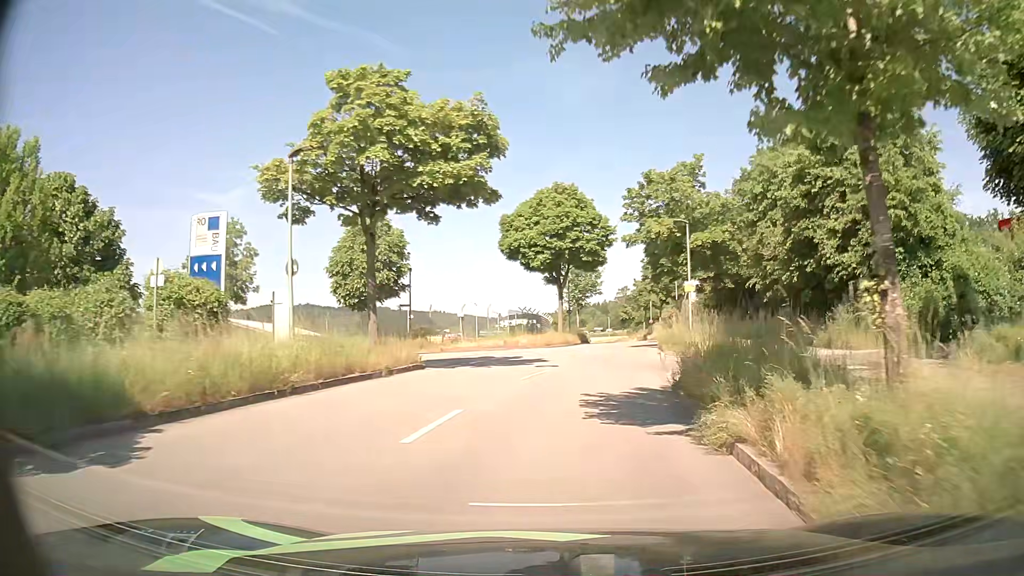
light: Day
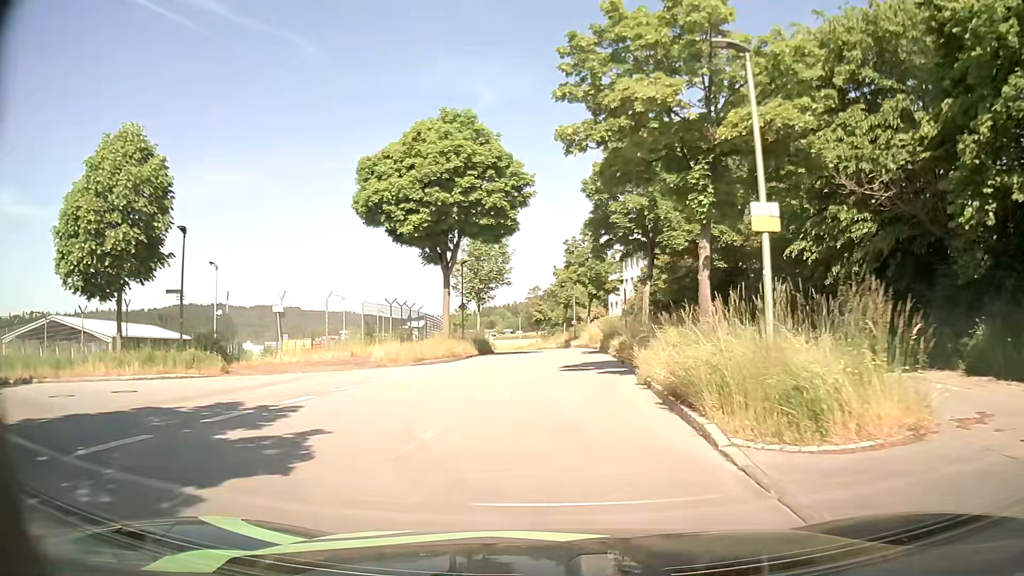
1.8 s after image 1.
(+1.3, +18.7) m; +7°
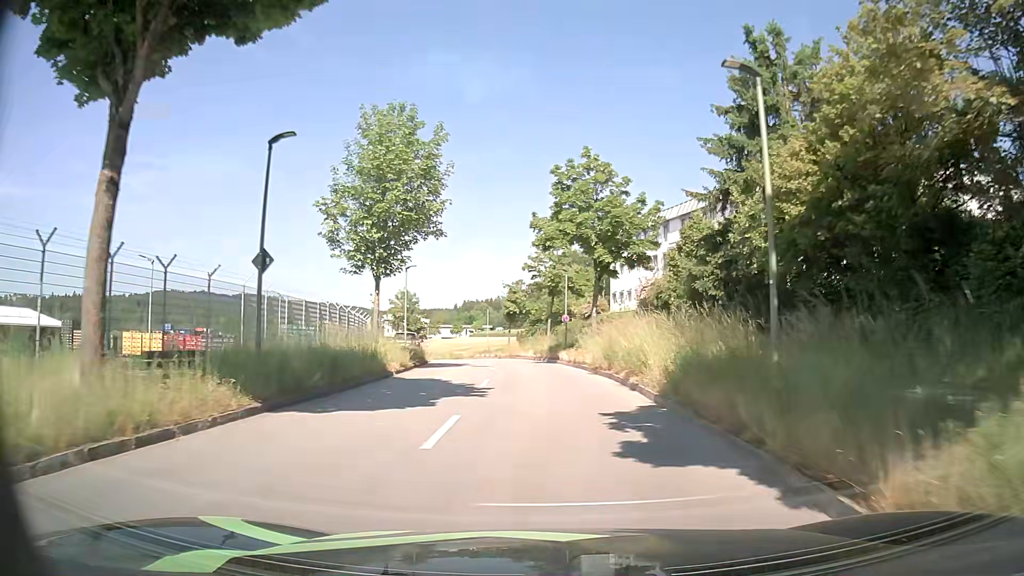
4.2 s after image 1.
(+0.9, +26.3) m; +3°
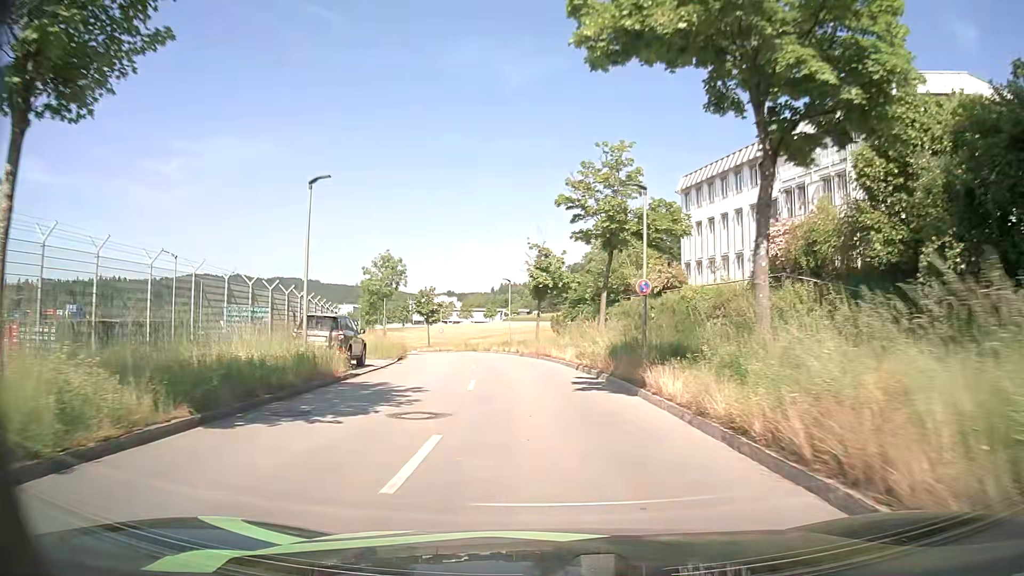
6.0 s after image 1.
(-0.6, +20.5) m; -4°
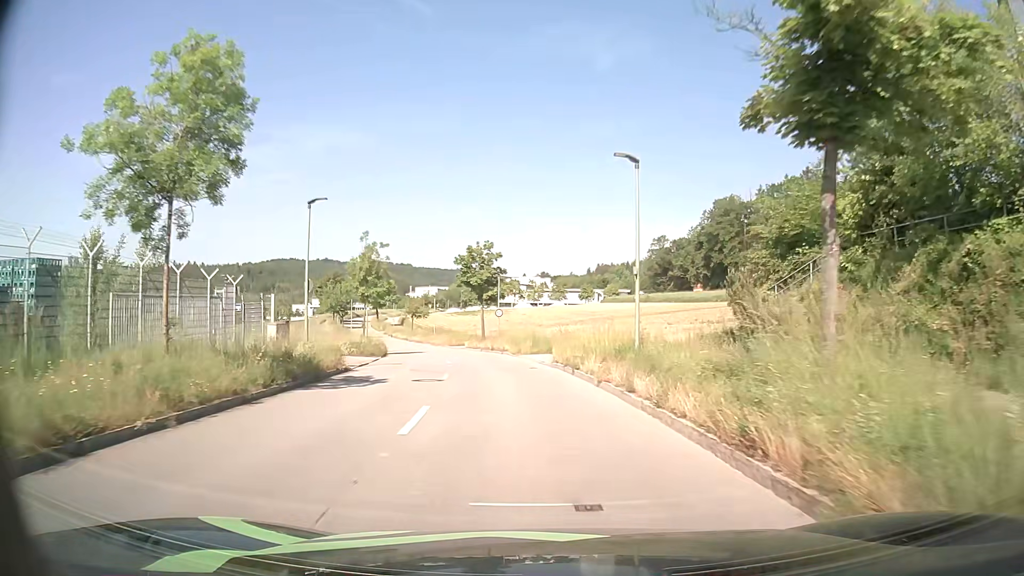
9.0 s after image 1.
(-2.2, +33.4) m; -7°
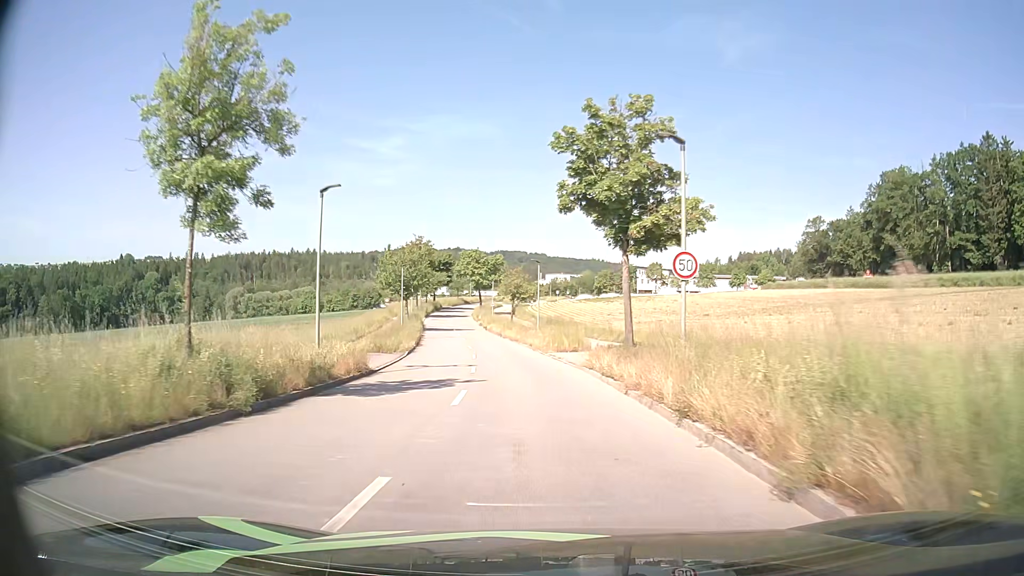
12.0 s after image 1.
(-3.3, +32.3) m; -12°
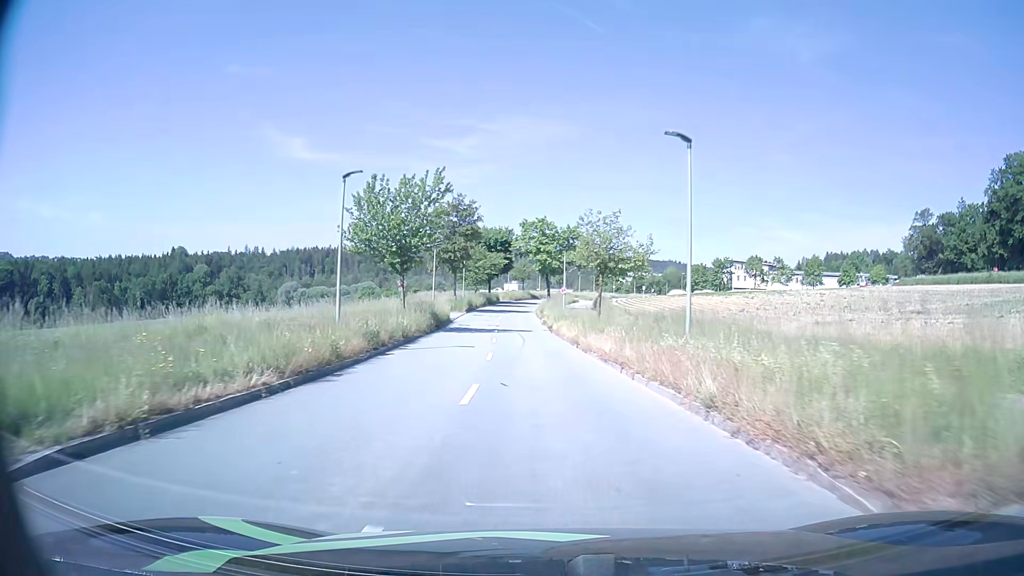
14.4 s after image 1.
(-1.9, +29.0) m; -6°
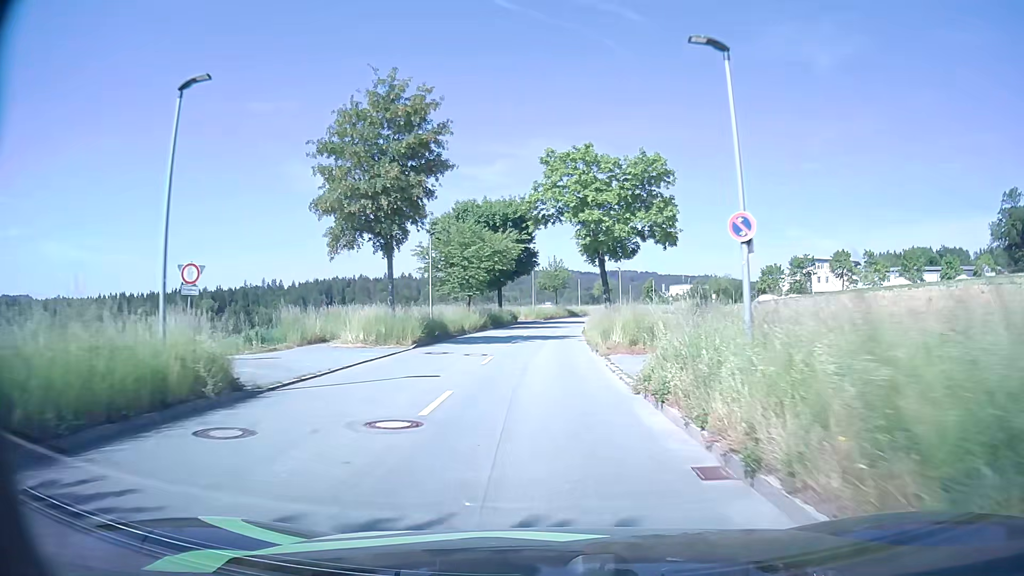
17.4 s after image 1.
(-1.2, +37.2) m; -3°
(0, +10) (0, +20) (0, +30) (0, +40) (+1, +50) (+2, +60) (+4, +70) (+6, +80) (+8, +89) (+11, +99) m
